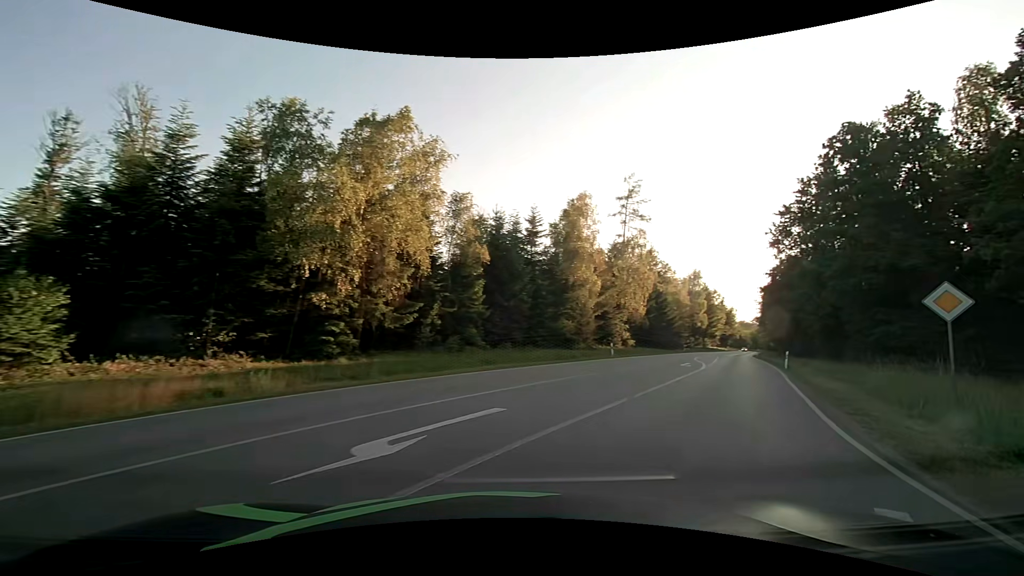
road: secondary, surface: asphalt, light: Day
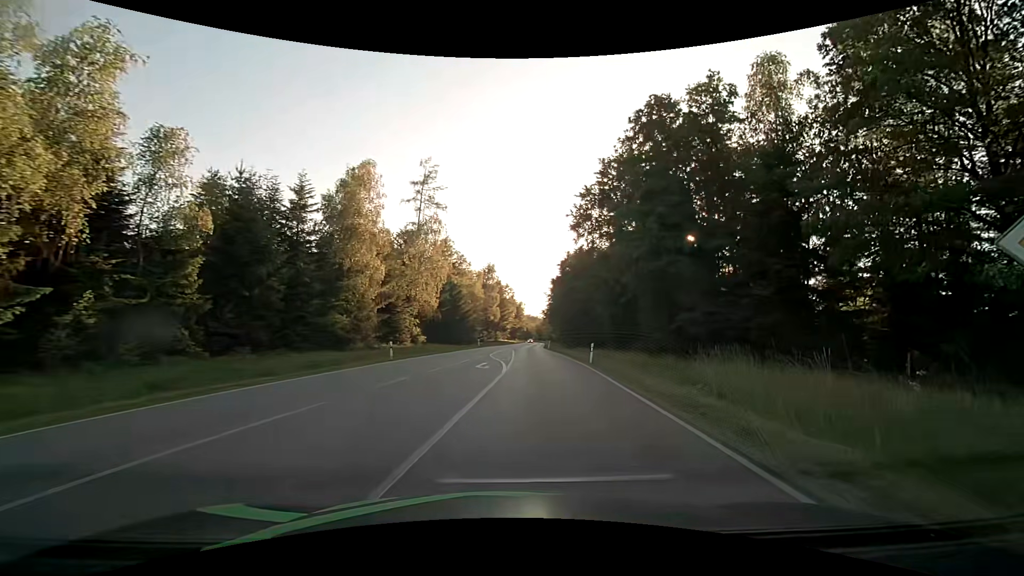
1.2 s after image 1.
(+2.0, +8.3) m; +24°
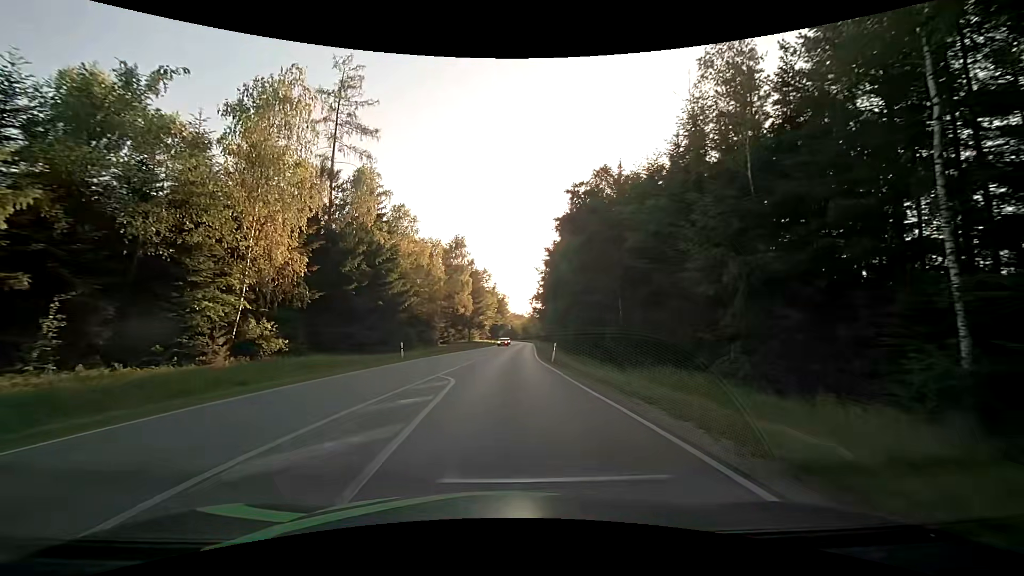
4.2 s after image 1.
(+2.3, +34.8) m; +2°
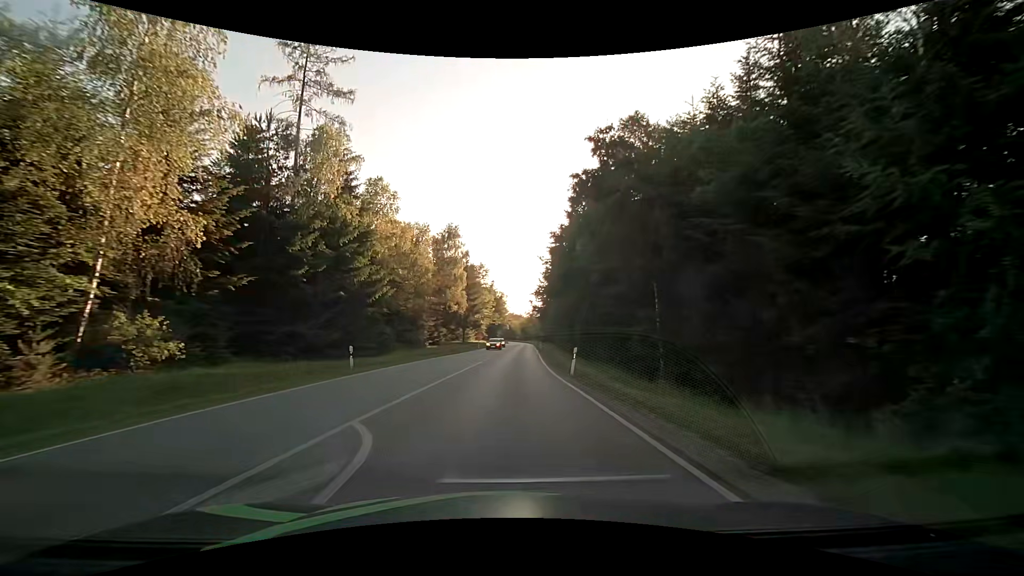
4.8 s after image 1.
(0.0, +9.5) m; 0°
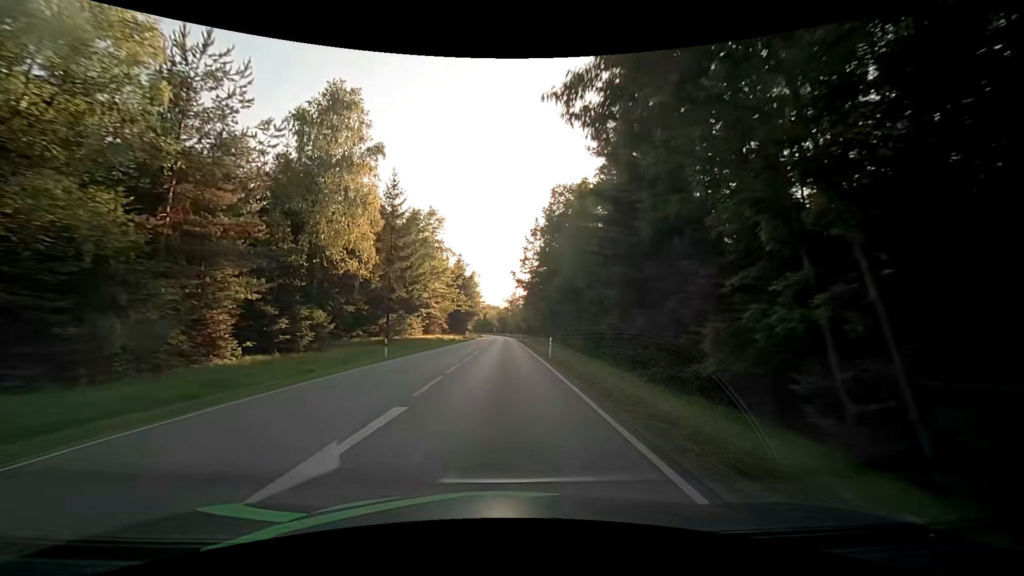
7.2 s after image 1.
(+1.3, +44.4) m; +3°
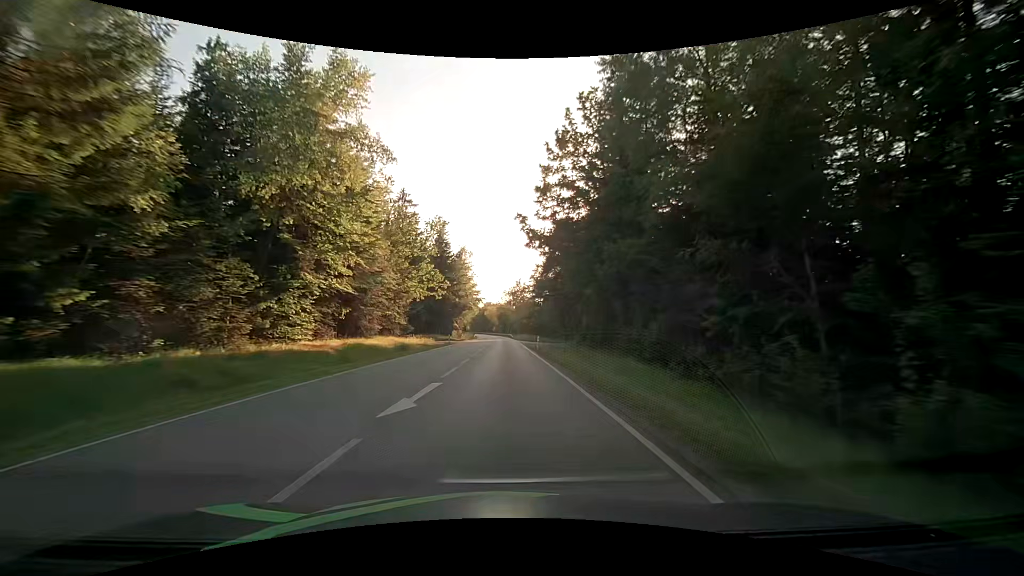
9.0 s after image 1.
(-0.1, +38.7) m; 0°
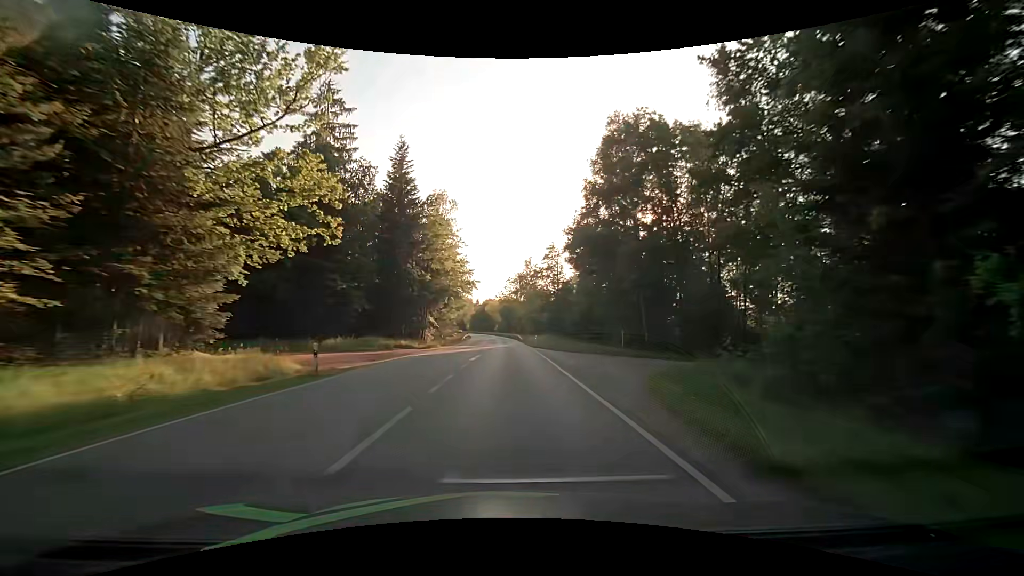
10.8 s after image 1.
(-0.4, +39.7) m; -1°
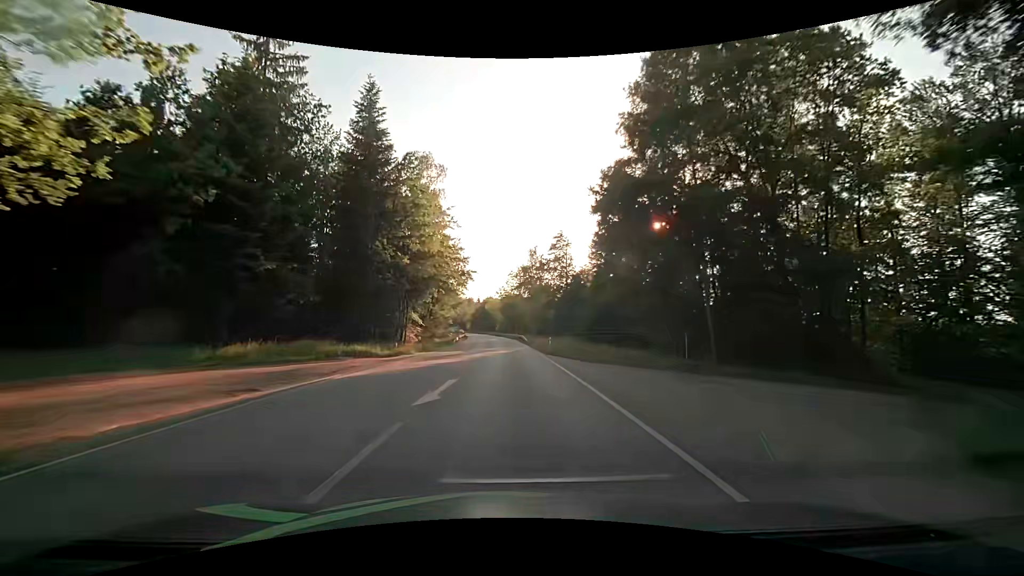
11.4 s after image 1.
(-0.1, +13.5) m; 0°
(0, +10) (0, +20) (0, +30) (0, +40) (0, +50) (-1, +60) (-1, +70) (-2, +80) (-2, +90) (-3, +100) m
